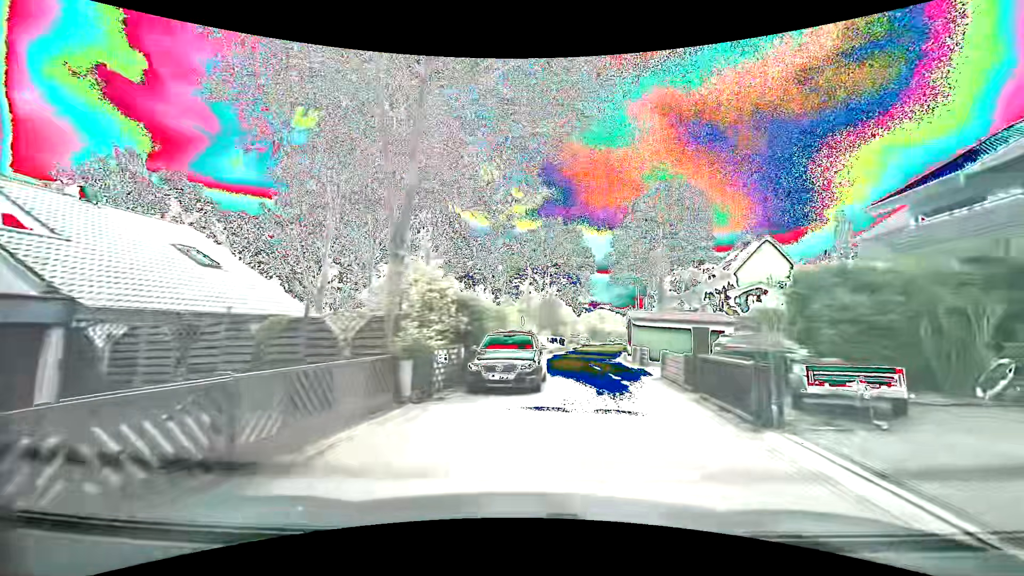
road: residential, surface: asphalt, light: Day
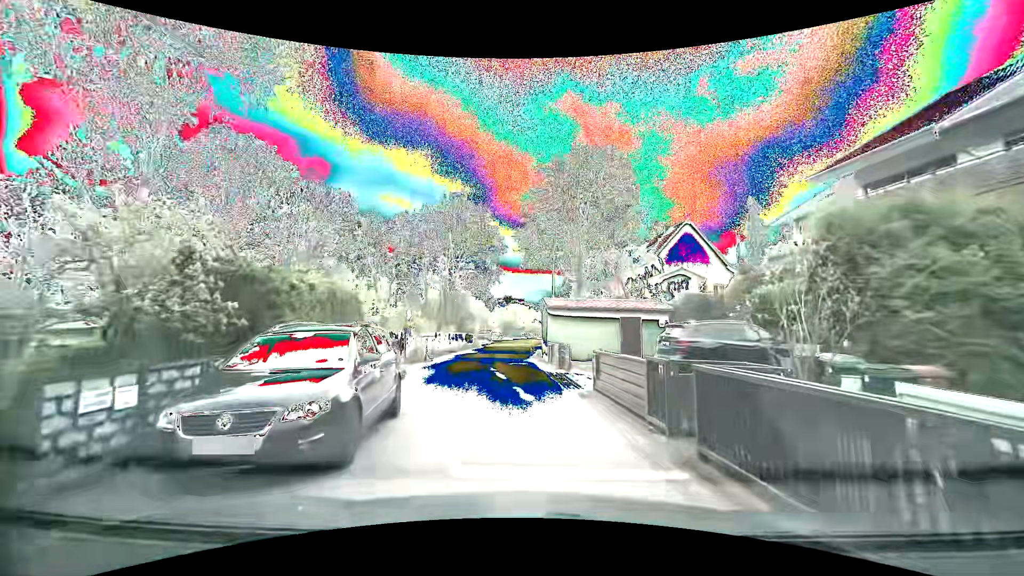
(+1.3, +6.9) m; +11°
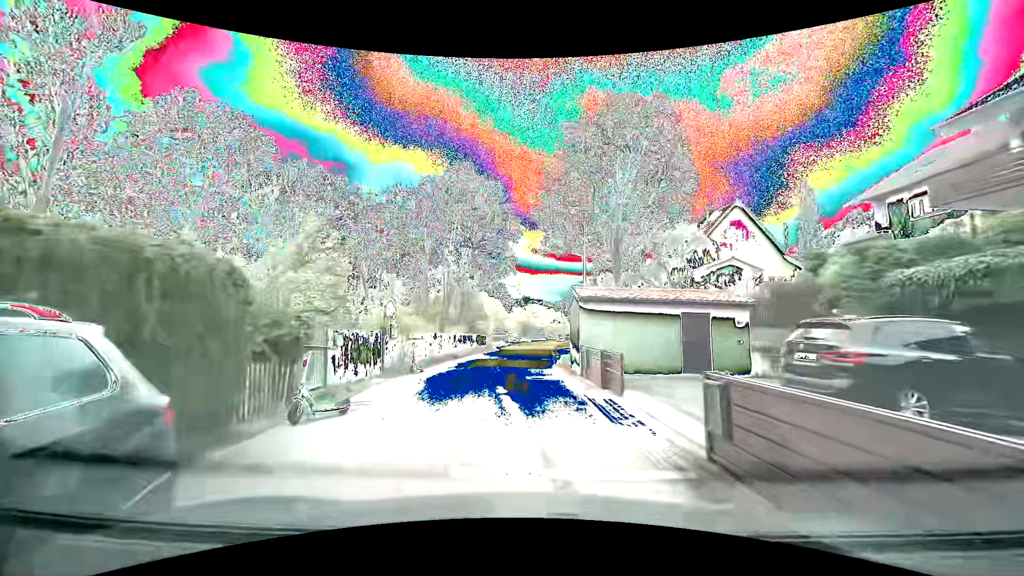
(0.0, +6.3) m; -1°
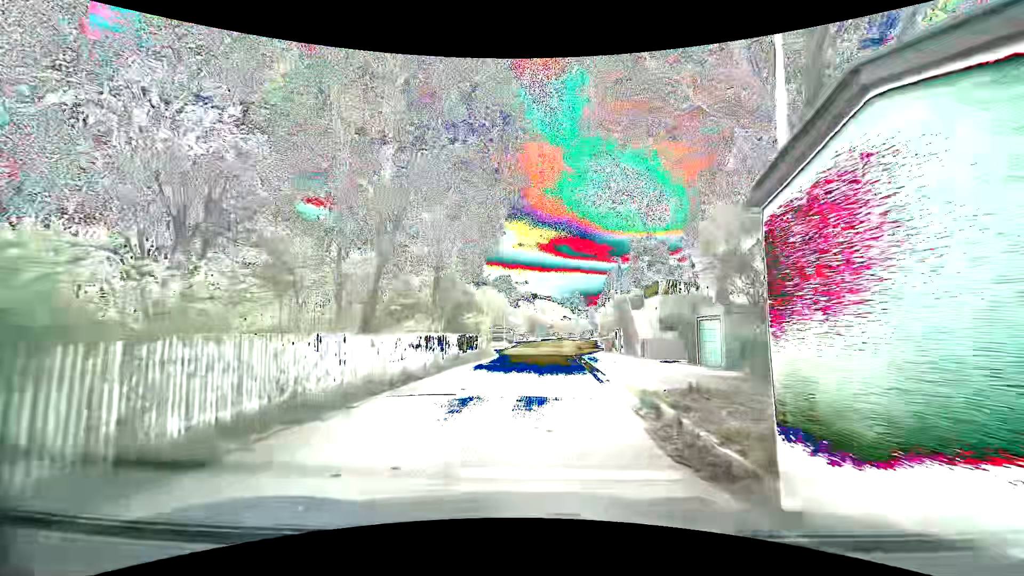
(-0.3, +14.9) m; 0°
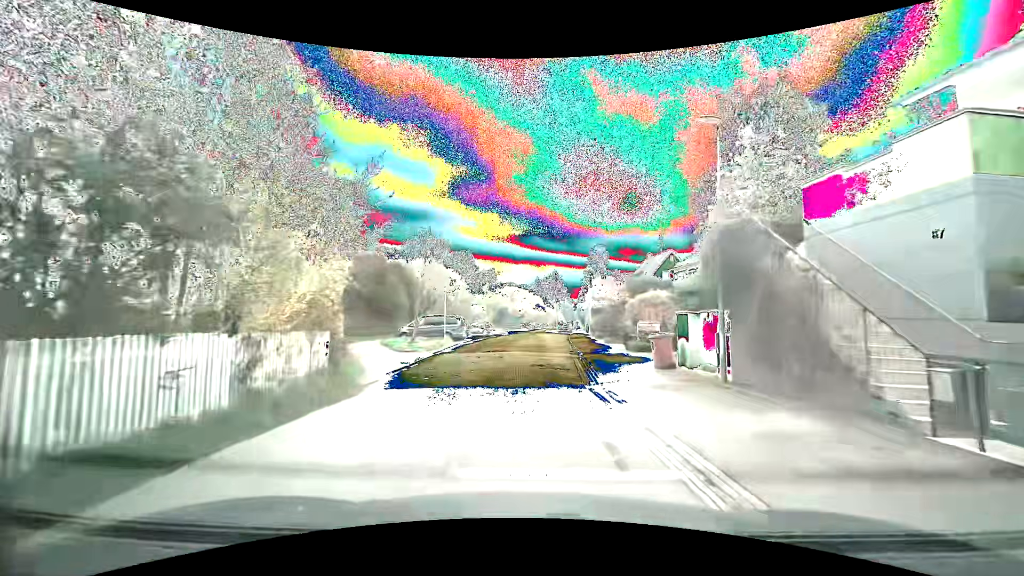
(+0.7, +22.5) m; +3°
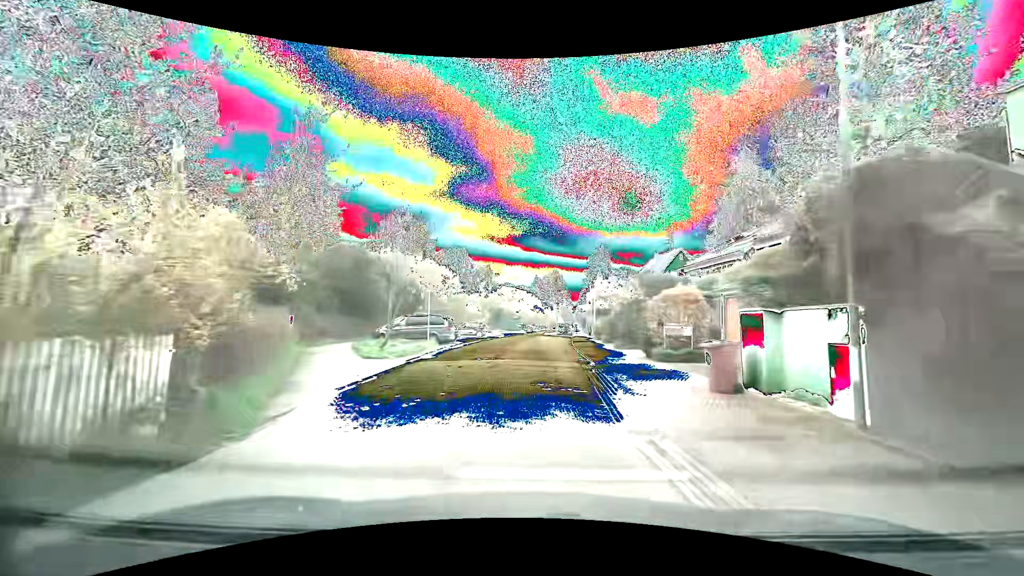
(-0.1, +4.8) m; -1°
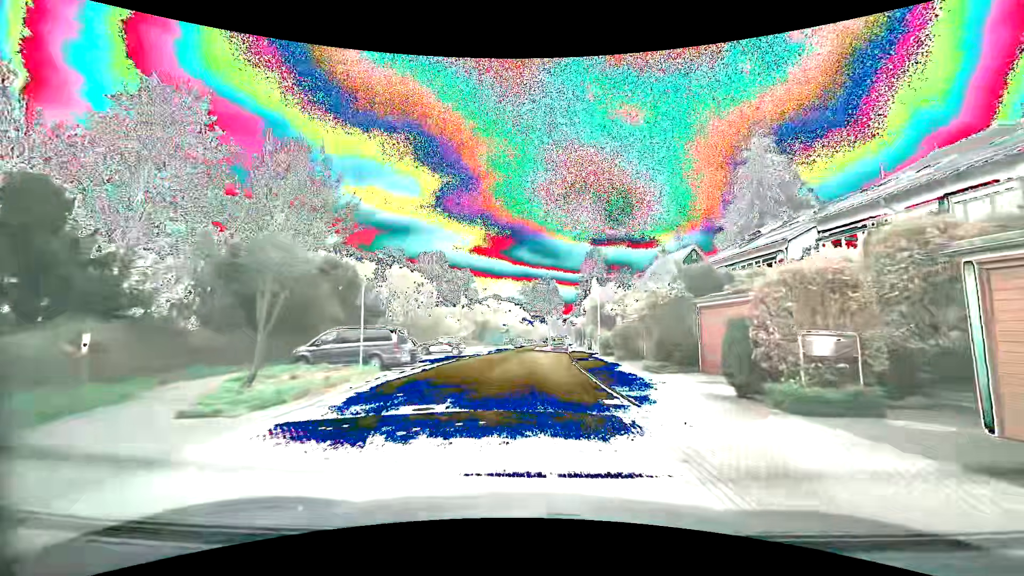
(+0.2, +9.7) m; +2°
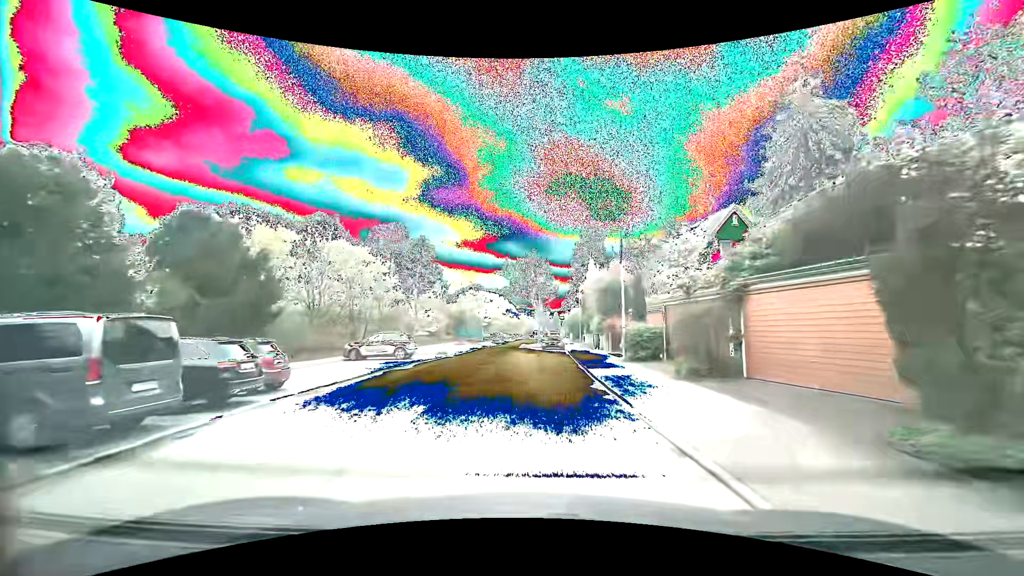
(+0.2, +14.3) m; +1°
(0, +10) (0, +20) (-2, +30) (-2, +40) (-2, +50) (-1, +60) (0, +70) (+1, +80) (+2, +90) (+3, +100) m
